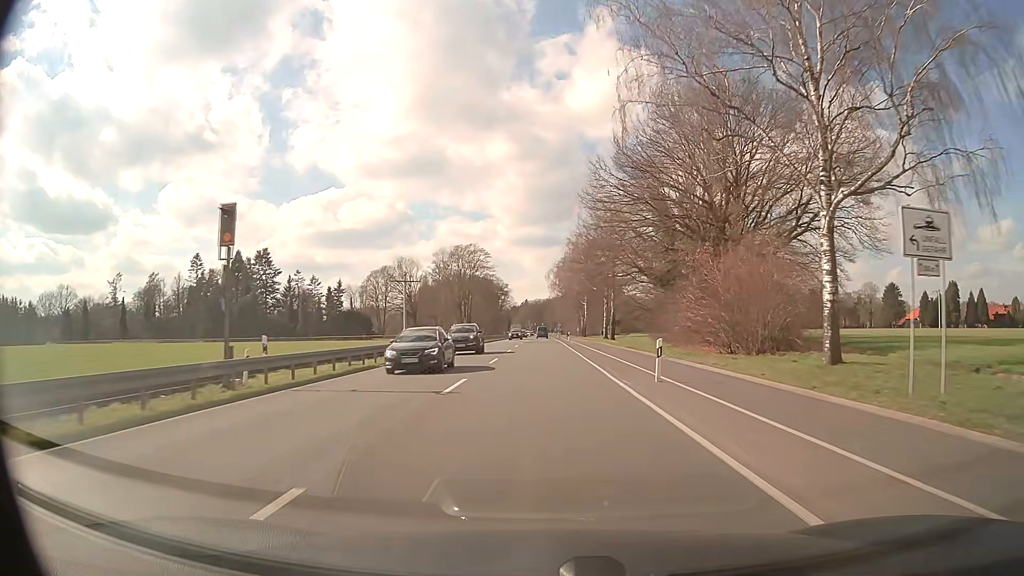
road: primary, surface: asphalt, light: Day
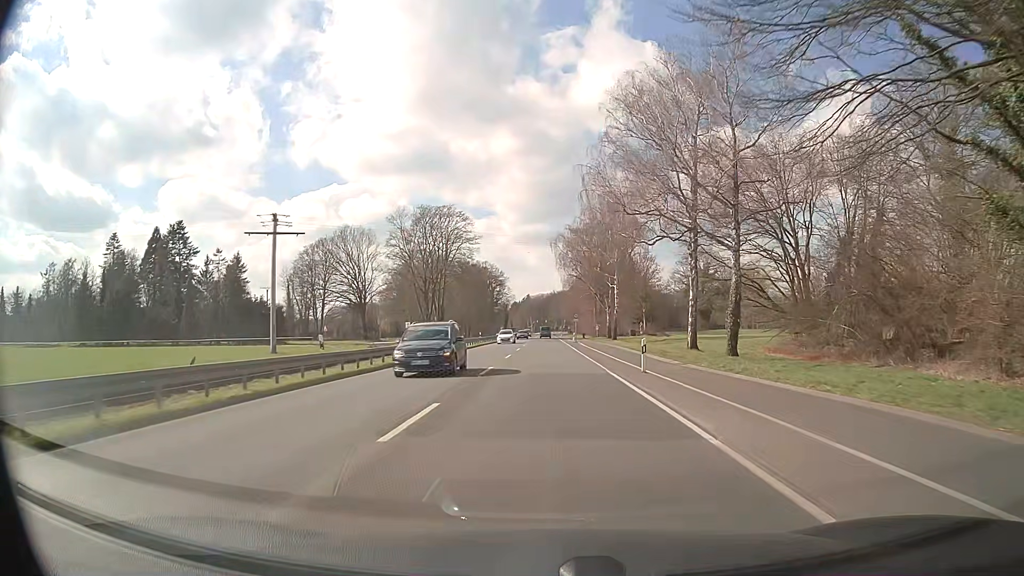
(-0.4, +54.1) m; 0°
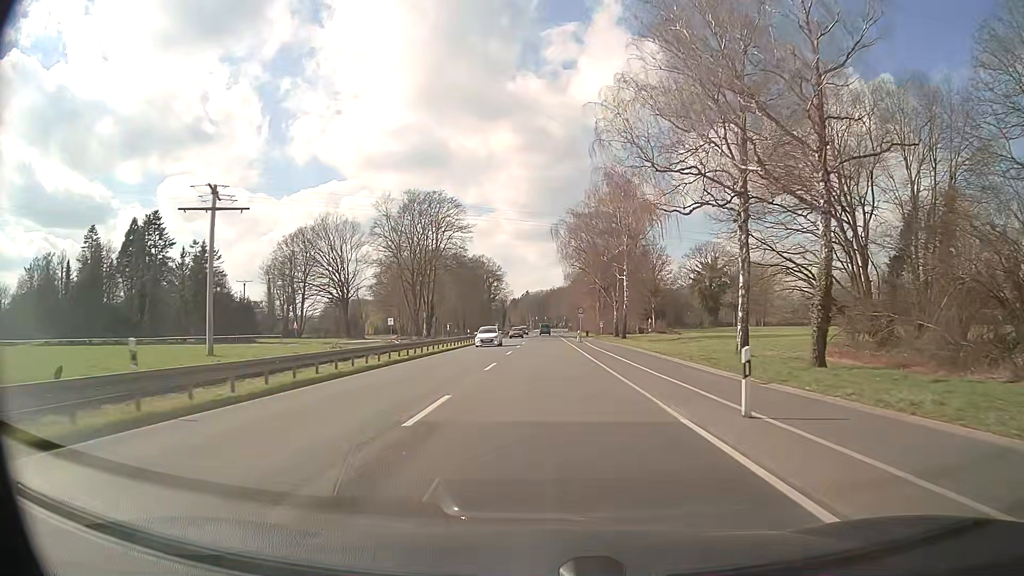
(0.0, +10.8) m; 0°
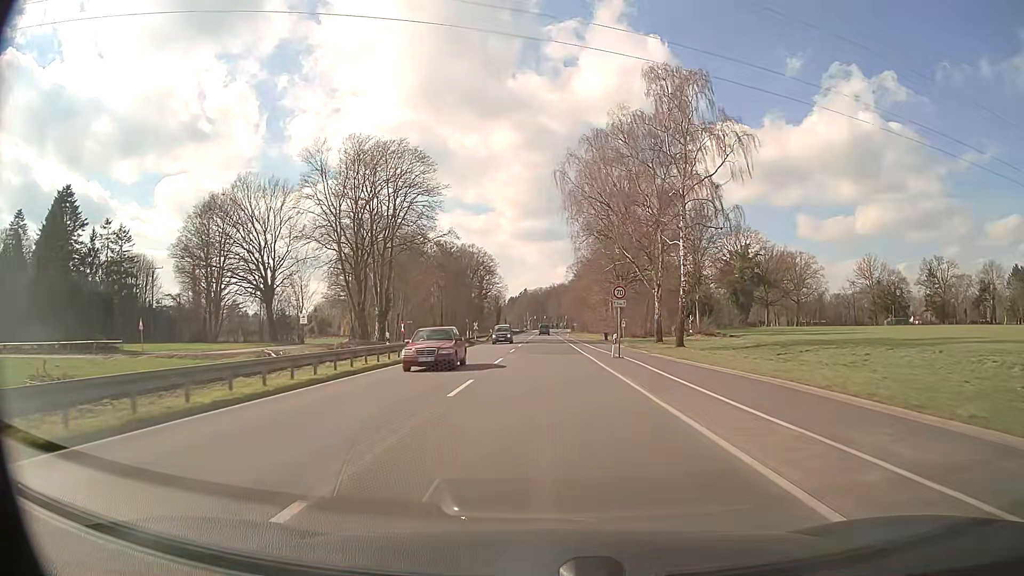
(0.0, +32.4) m; 0°
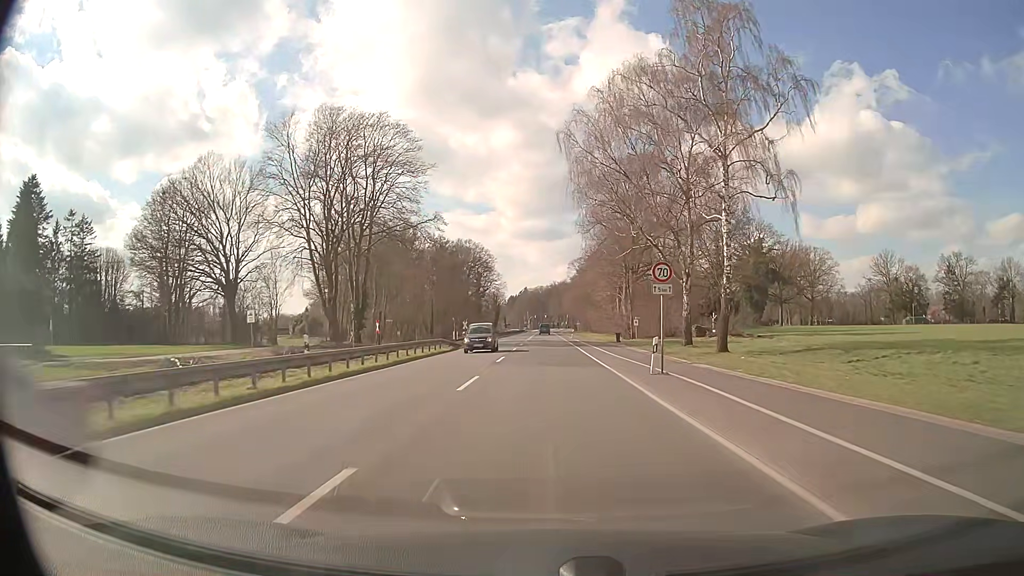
(0.0, +10.8) m; 0°
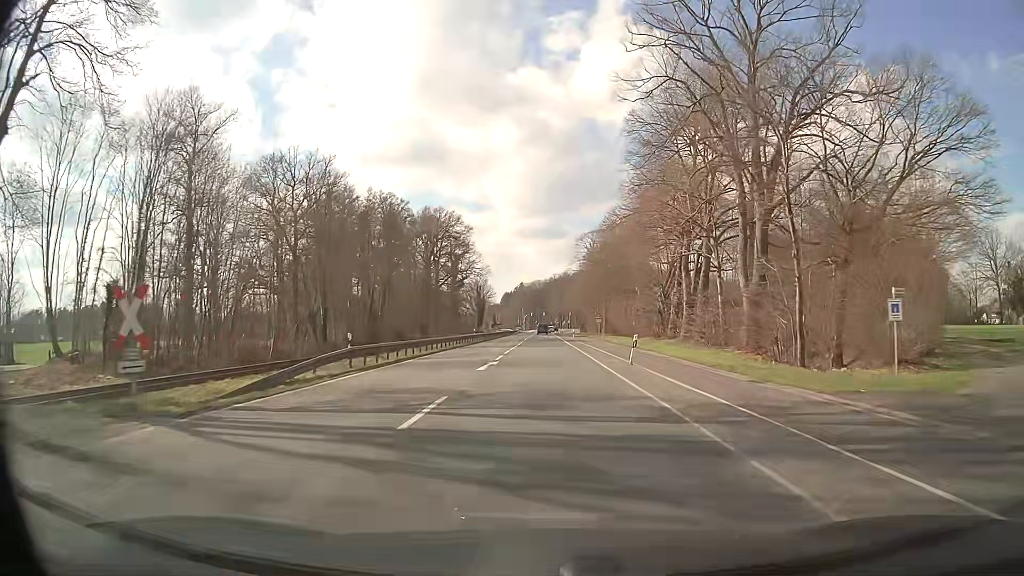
(-0.1, +54.0) m; 0°
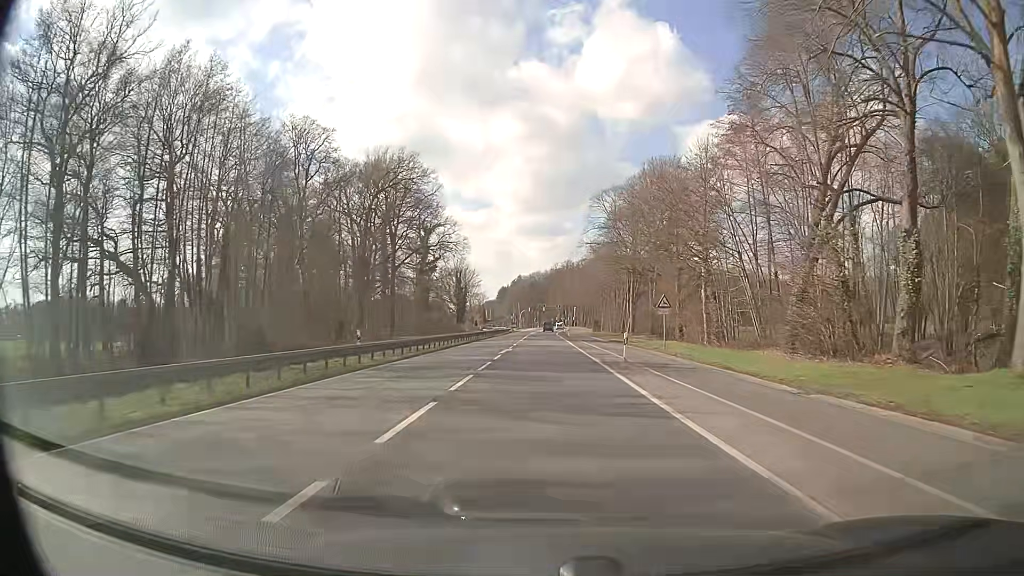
(-0.1, +43.1) m; 0°
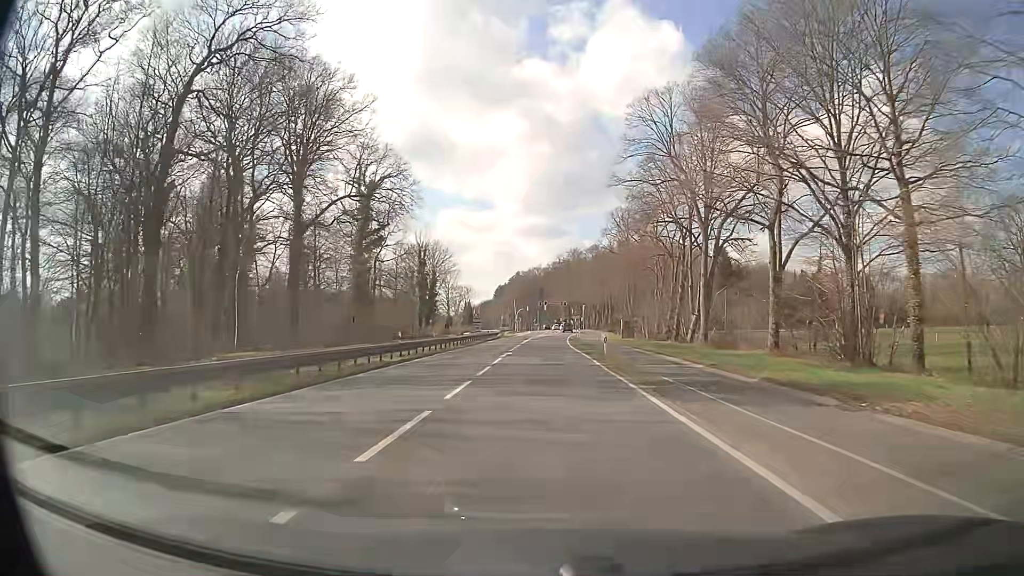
(-0.2, +43.1) m; 0°
(0, +10) (0, +20) (0, +30) (0, +40) (0, +50) (0, +60) (+1, +70) (+1, +80) (+2, +90) (+2, +100) m
